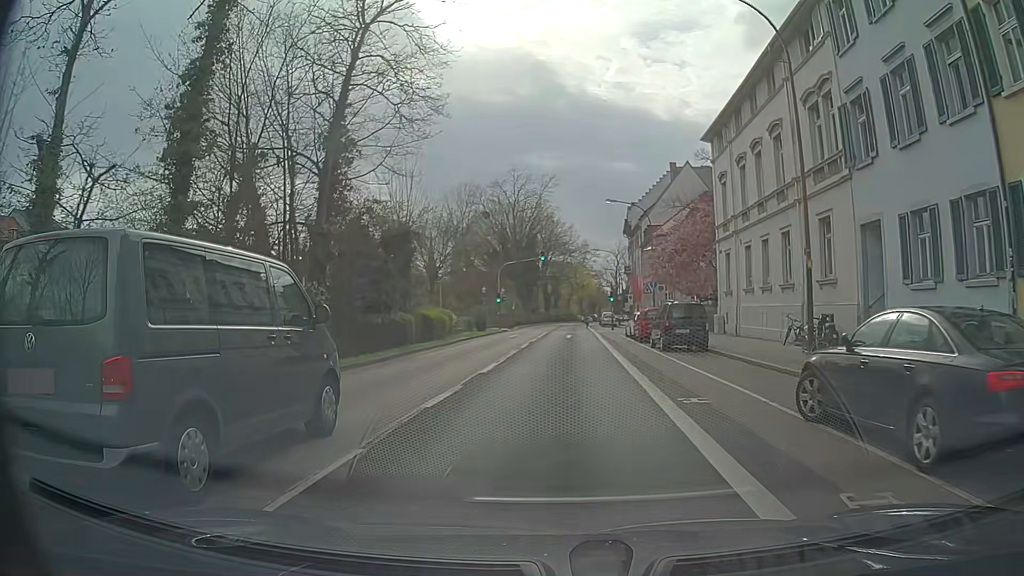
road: primary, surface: asphalt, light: Day
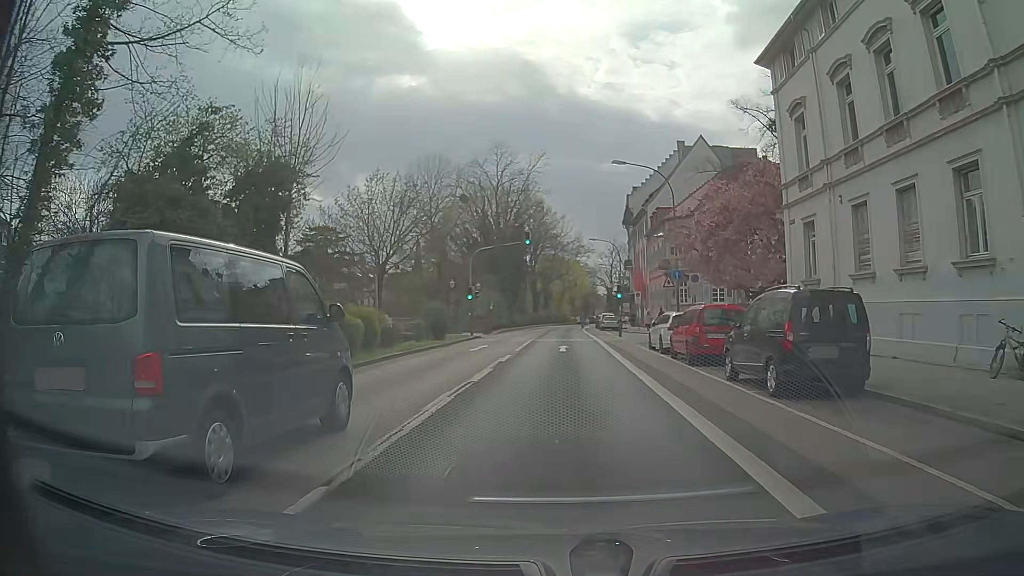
(+0.2, +13.4) m; 0°
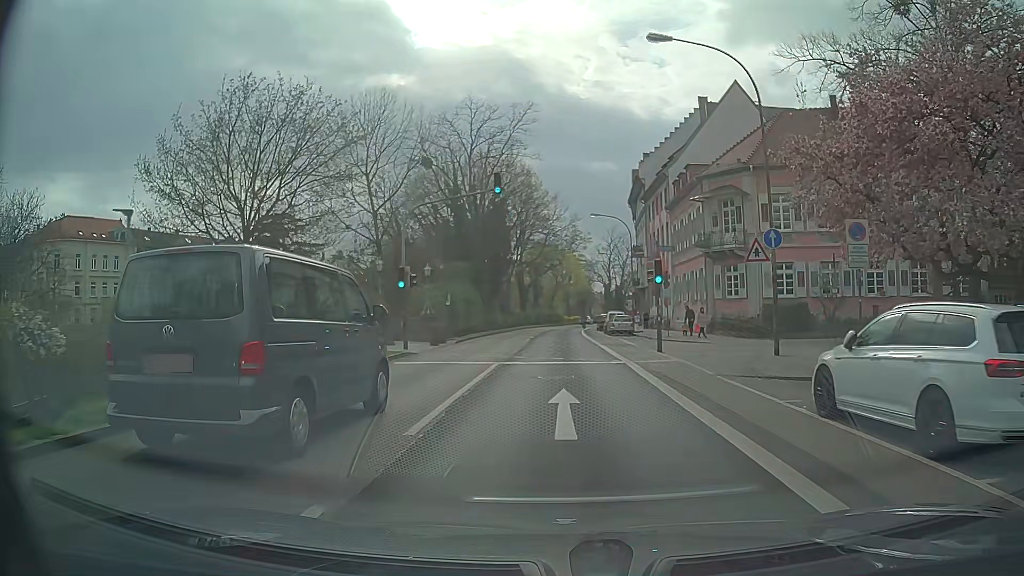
(+0.5, +17.9) m; +1°
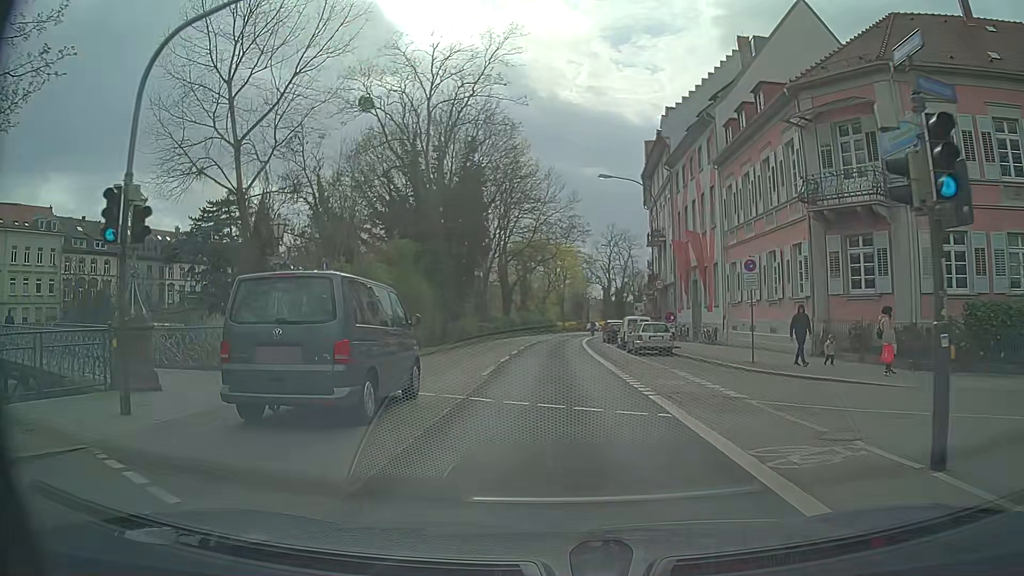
(+0.3, +17.8) m; +2°
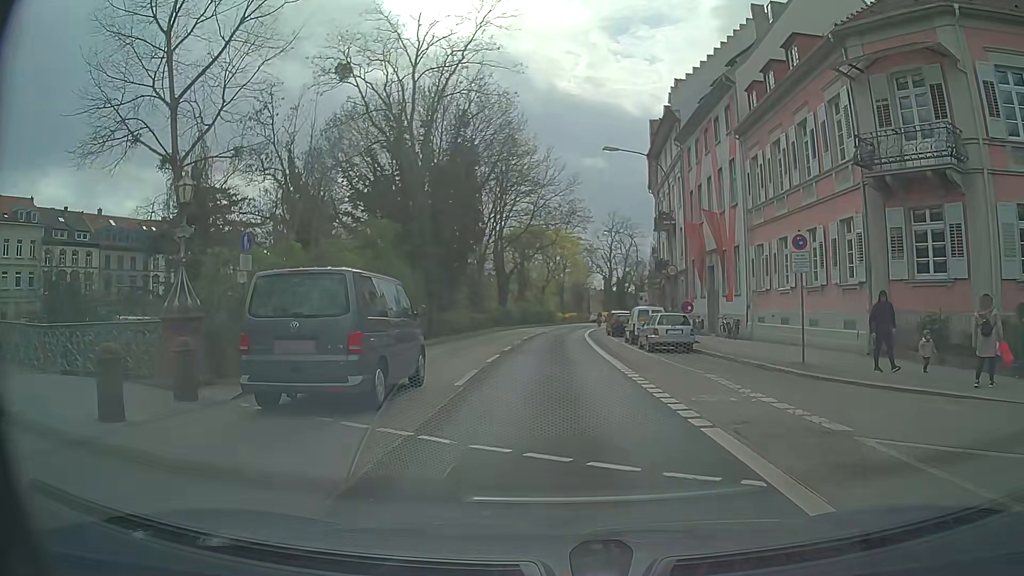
(-0.1, +4.4) m; -1°
(0, +10) (0, +20) (0, +30) (0, +40) (+1, +50) (+1, +60) (+2, +70) (+4, +80) (+6, +90) (+8, +99) m
